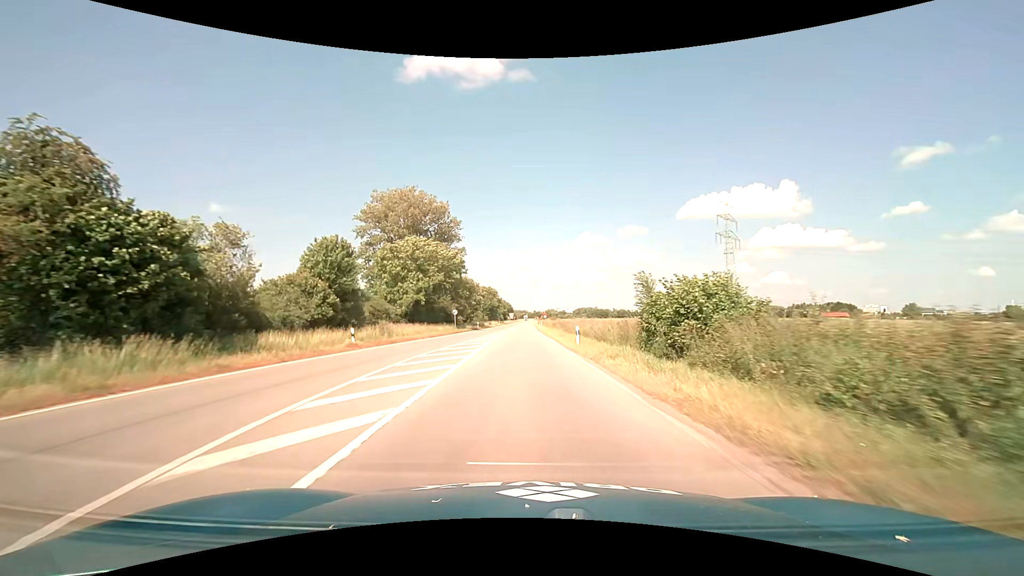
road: primary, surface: asphalt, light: Day
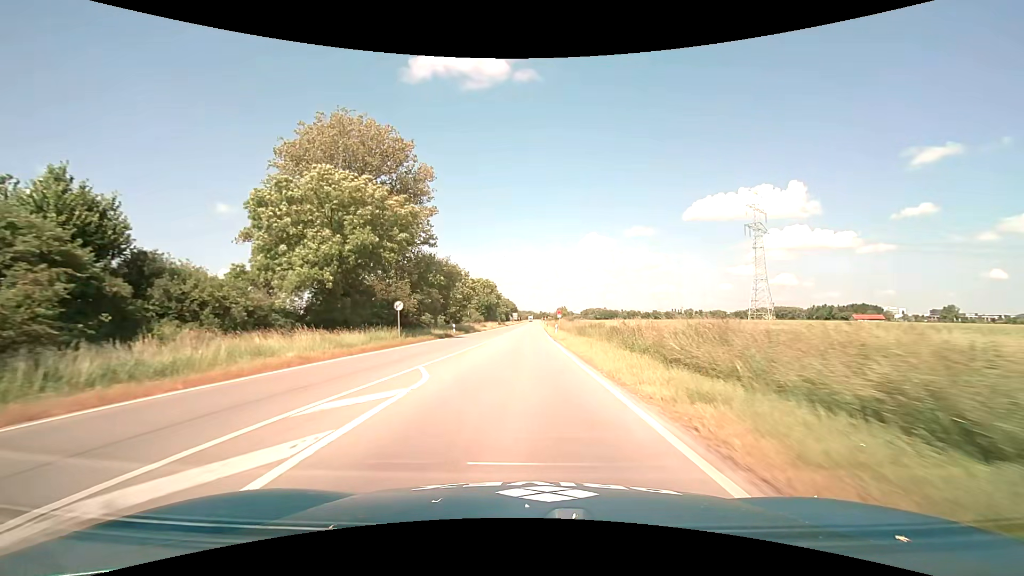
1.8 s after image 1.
(-0.1, +28.7) m; -1°
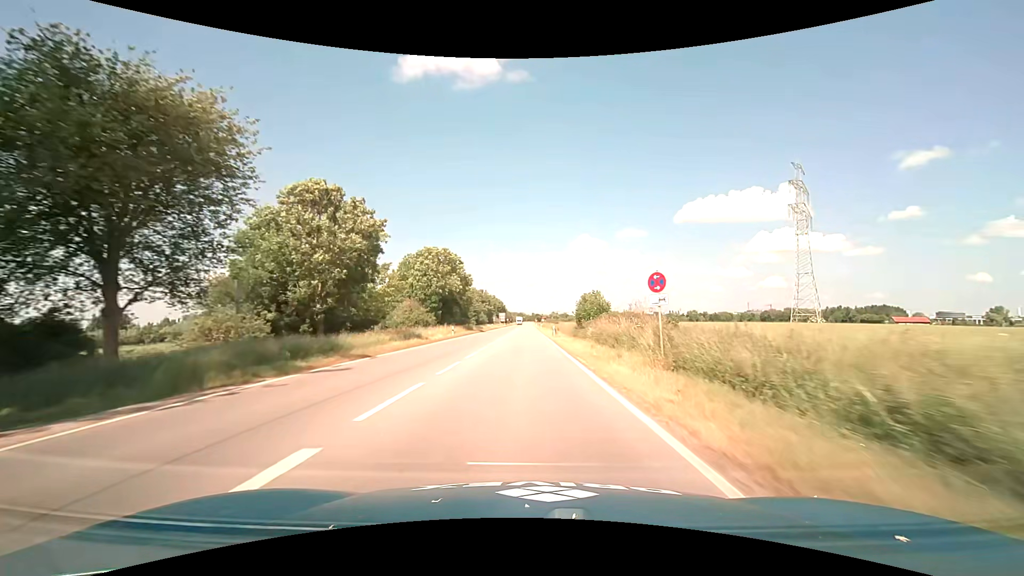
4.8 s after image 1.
(0.0, +51.0) m; +1°
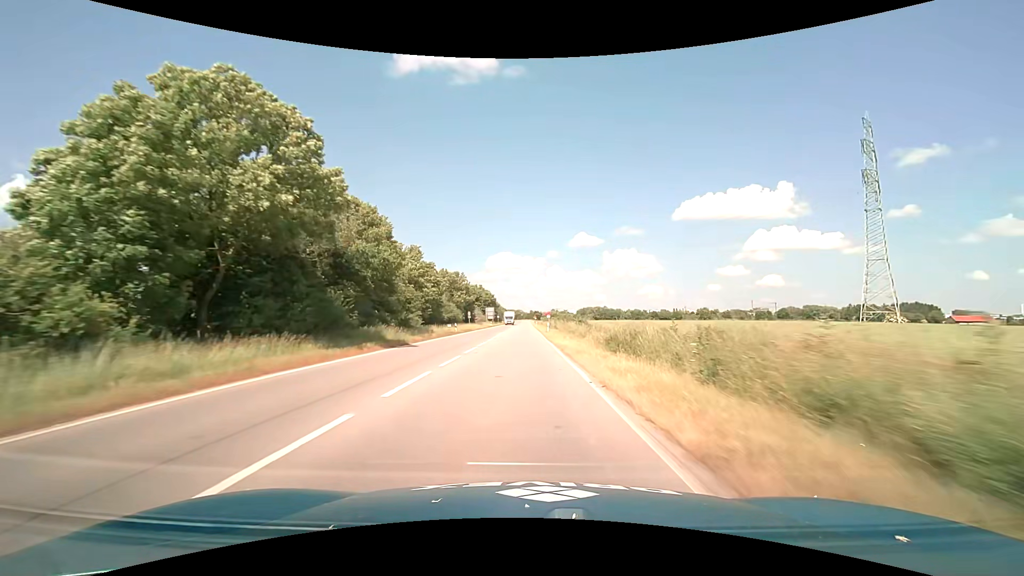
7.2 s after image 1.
(+0.1, +45.7) m; 0°
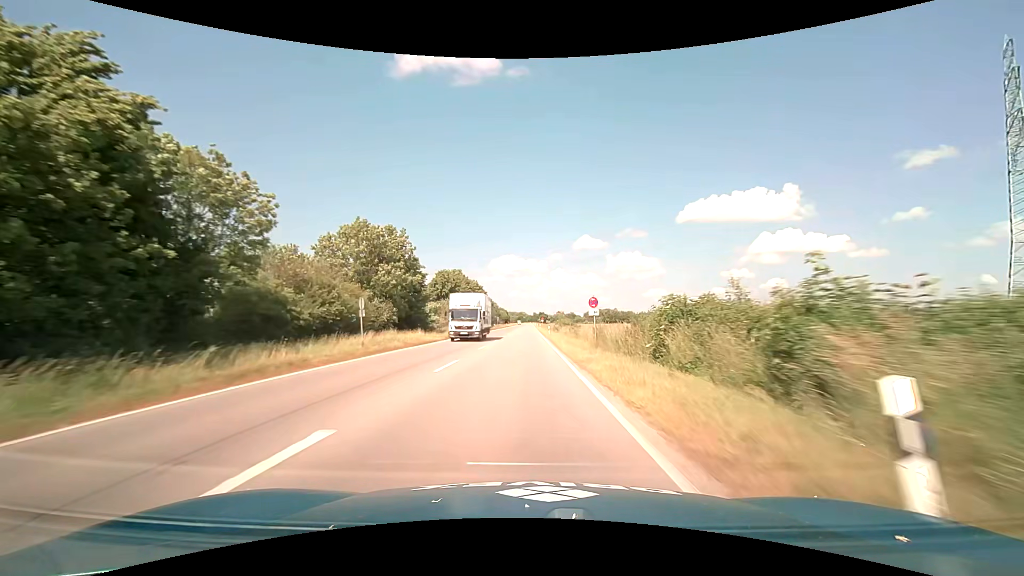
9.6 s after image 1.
(-0.2, +48.8) m; 0°
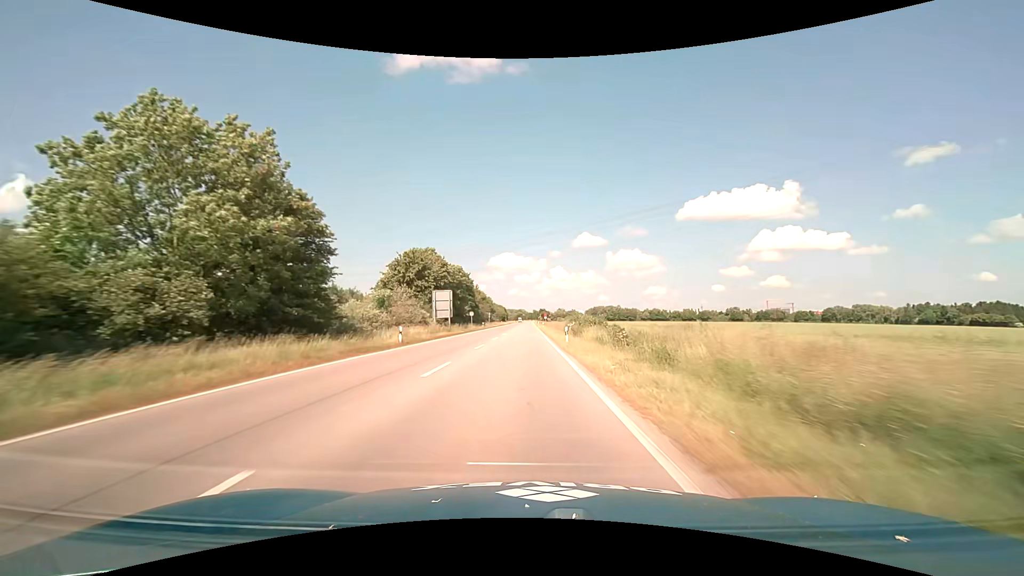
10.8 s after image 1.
(0.0, +25.3) m; 0°
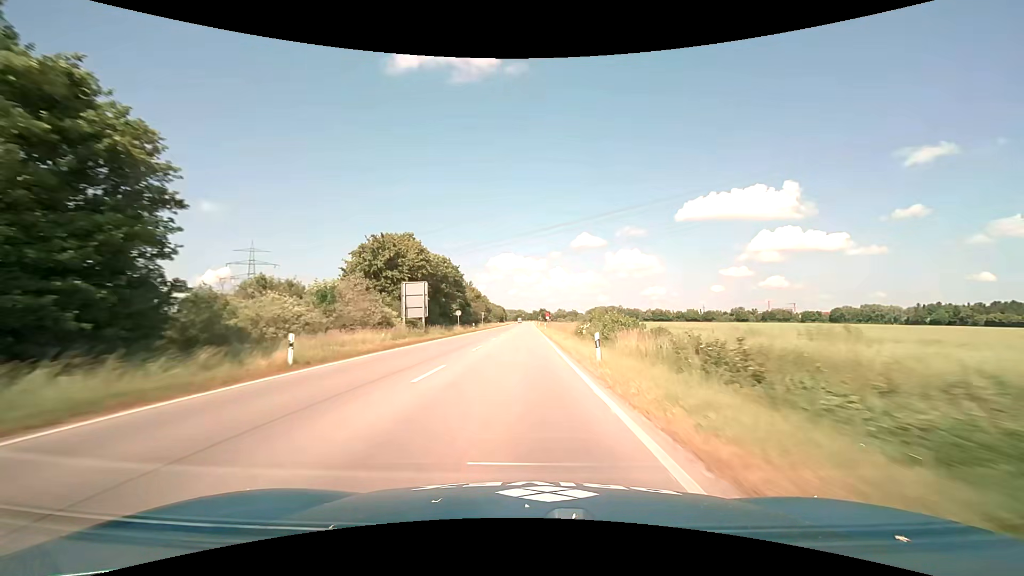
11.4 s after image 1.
(+0.1, +12.8) m; 0°
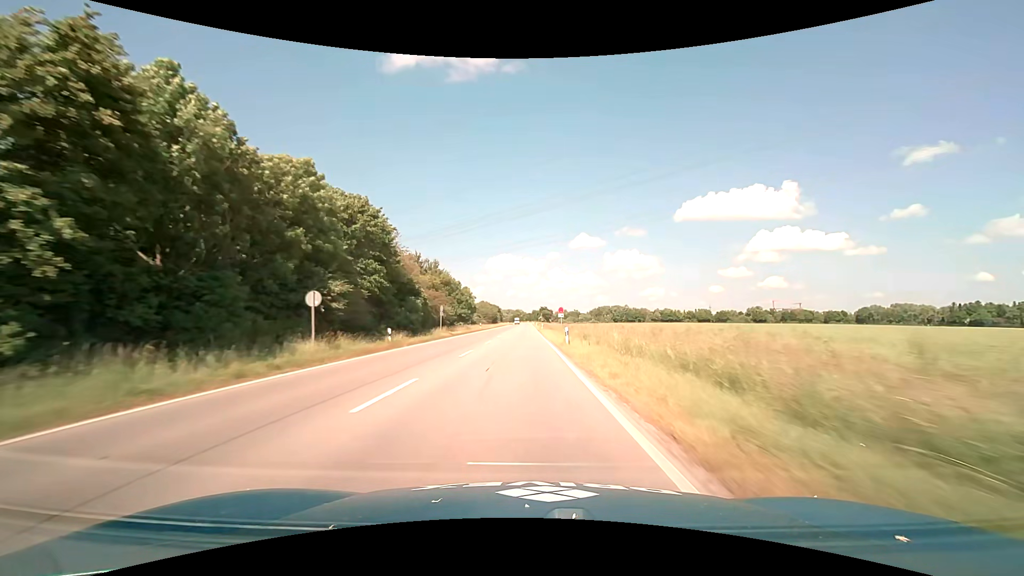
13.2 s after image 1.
(+0.1, +39.1) m; 0°
(0, +10) (0, +20) (0, +30) (0, +40) (0, +50) (0, +60) (0, +70) (0, +80) (0, +90) (-1, +100) m
